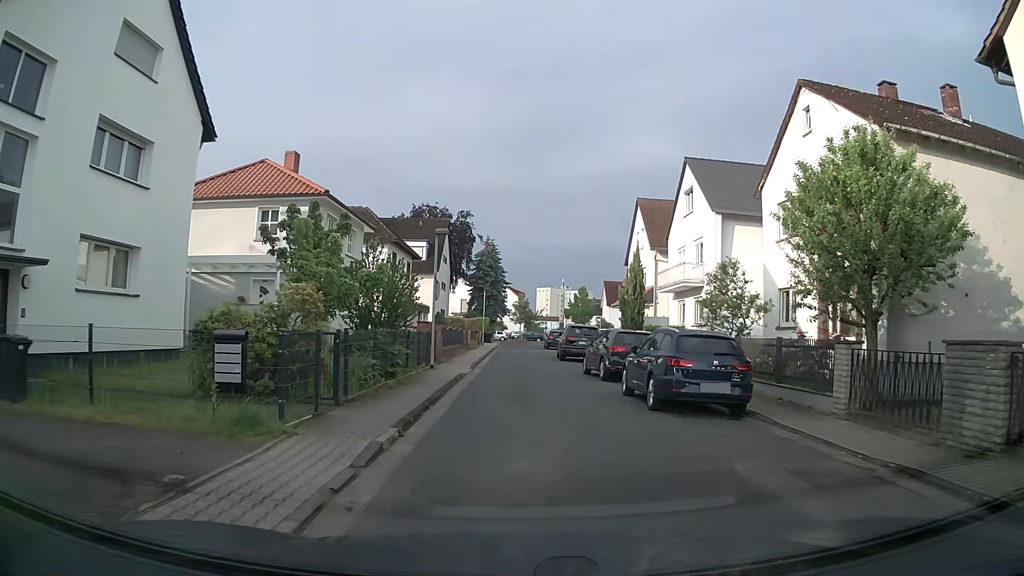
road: residential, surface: asphalt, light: Day
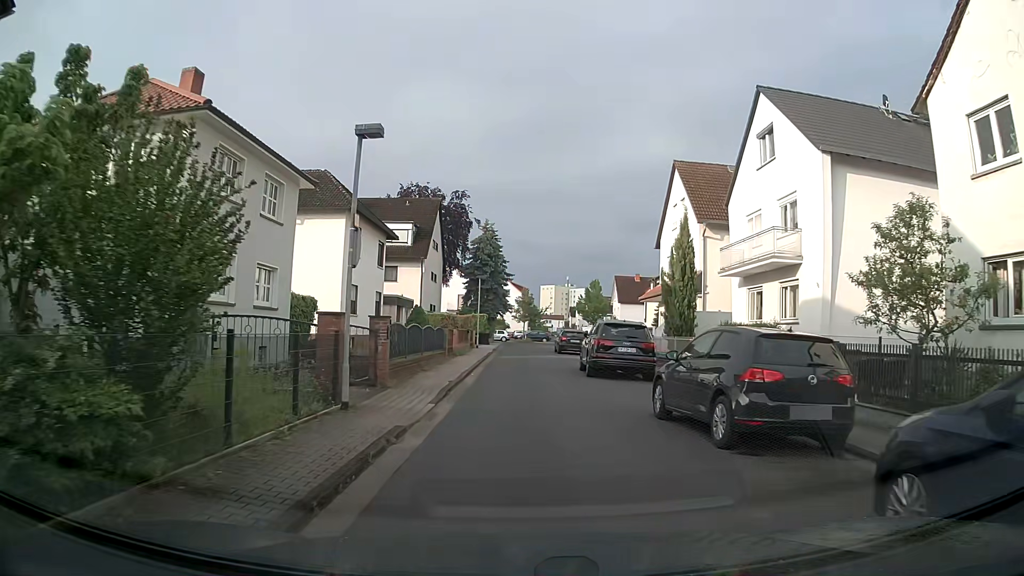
(0.0, +10.9) m; 0°
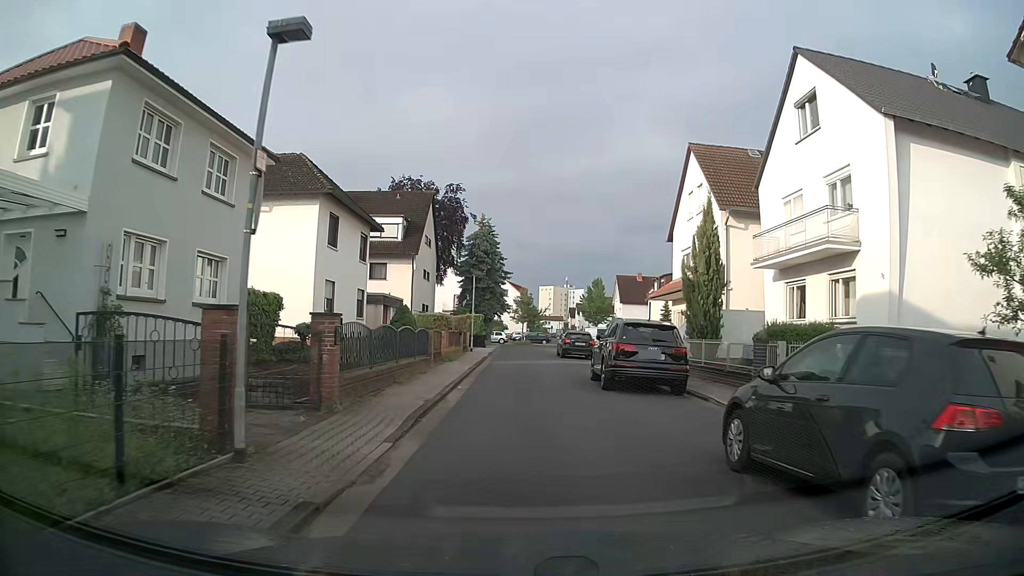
(0.0, +3.9) m; 0°
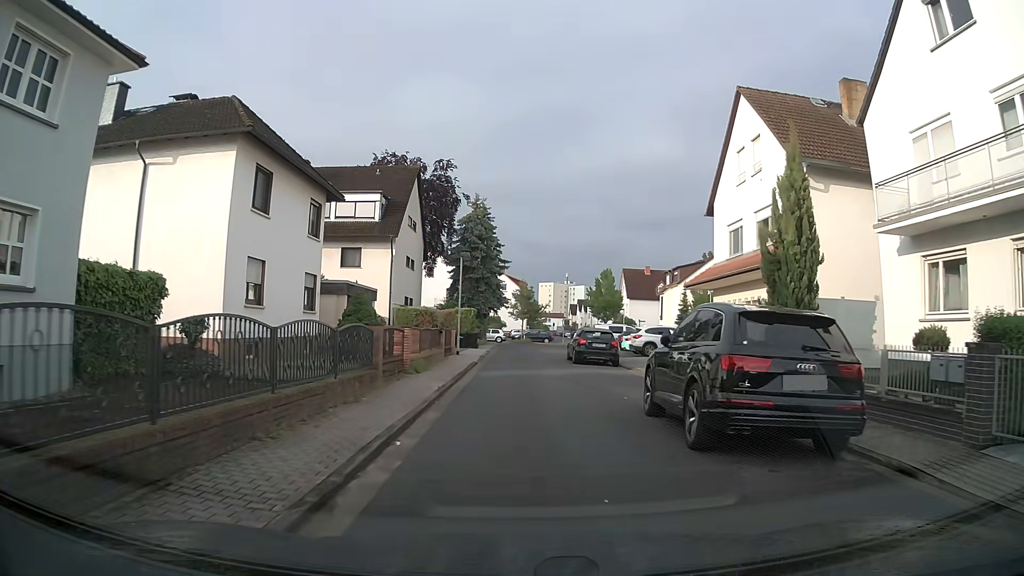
(-0.1, +8.3) m; 0°
